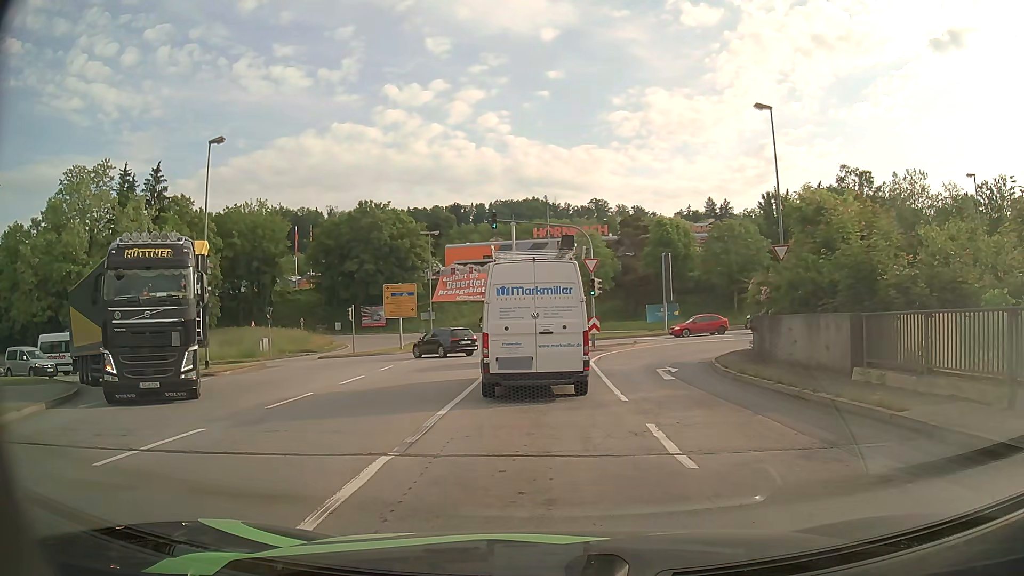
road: primary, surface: asphalt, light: Day
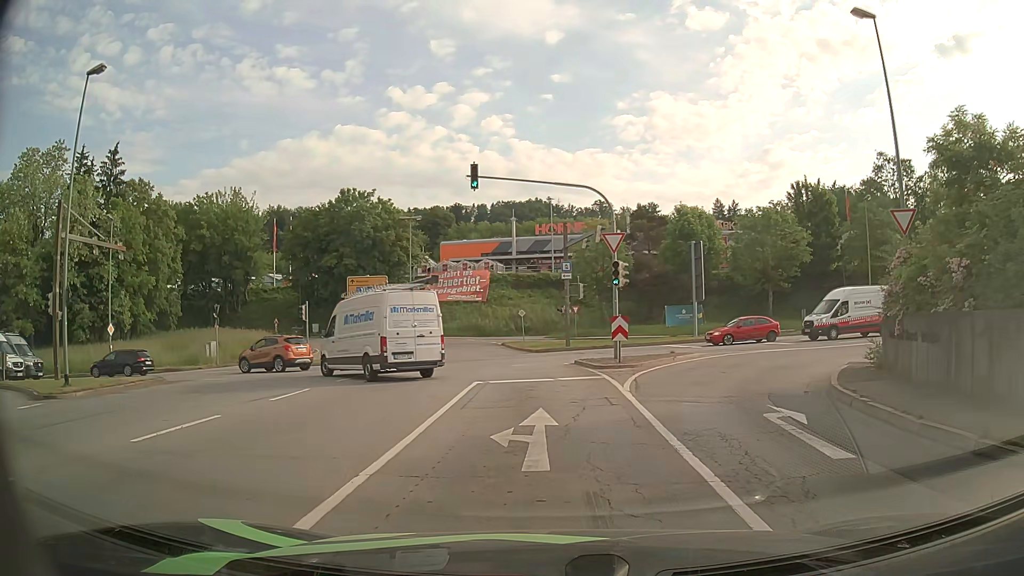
(+0.1, +10.5) m; -1°
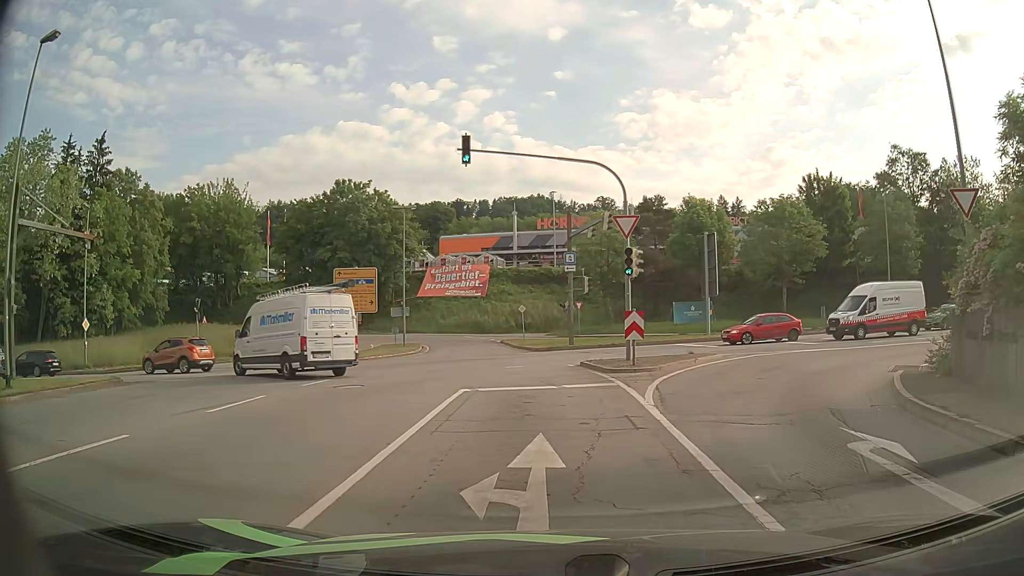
(0.0, +3.1) m; +1°
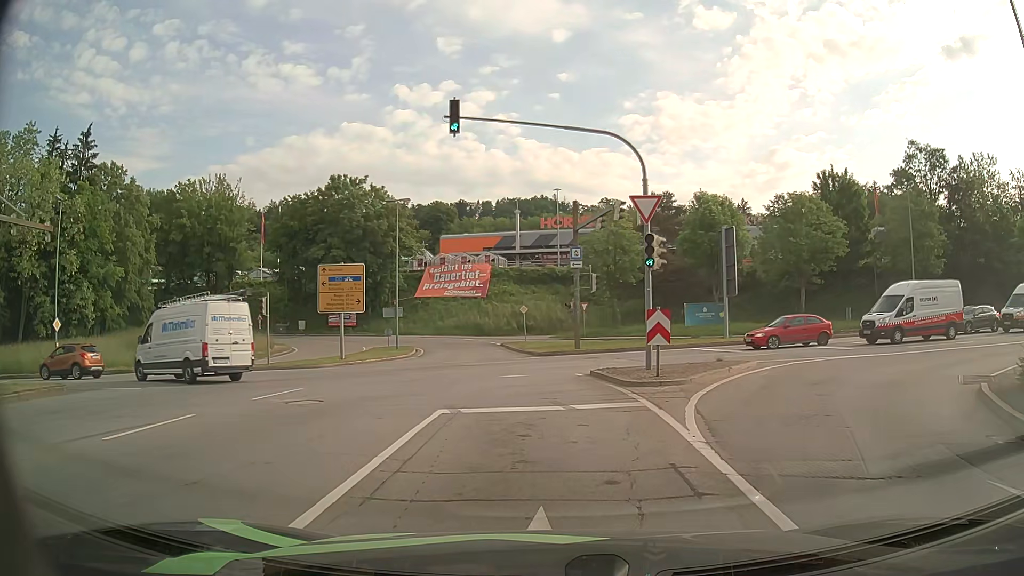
(0.0, +3.5) m; 0°
